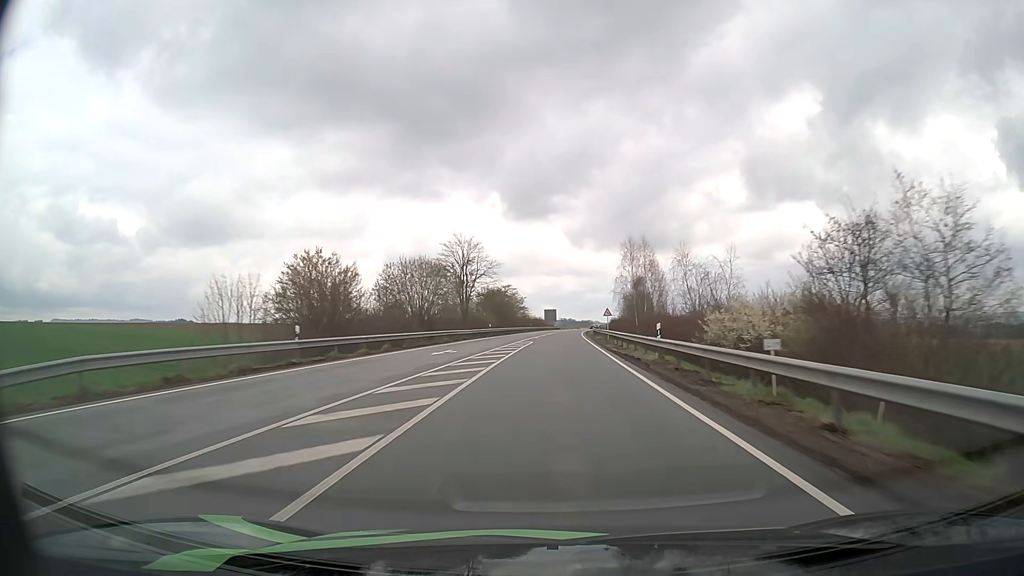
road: primary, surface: asphalt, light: Day
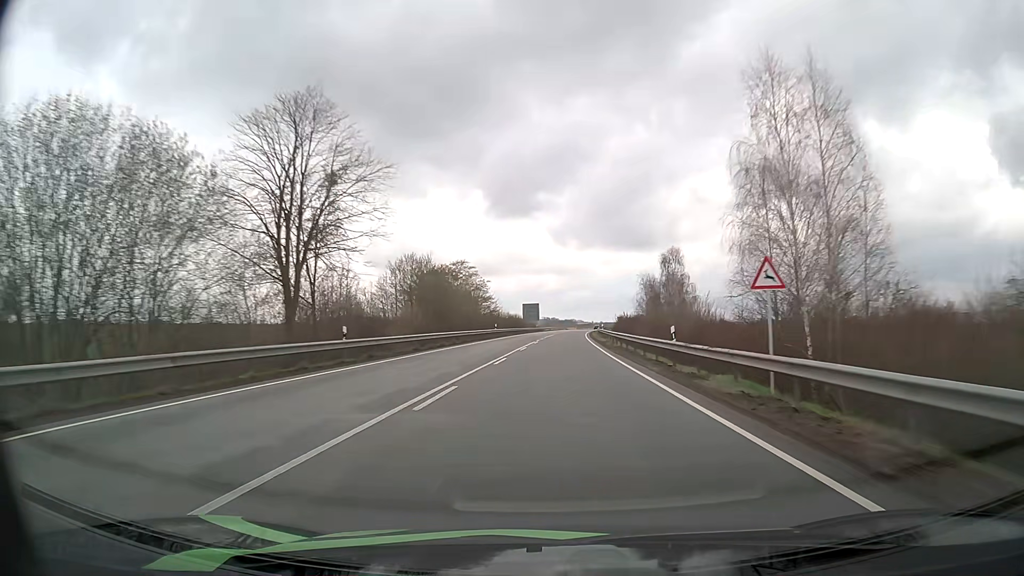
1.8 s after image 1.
(+0.6, +50.0) m; +1°
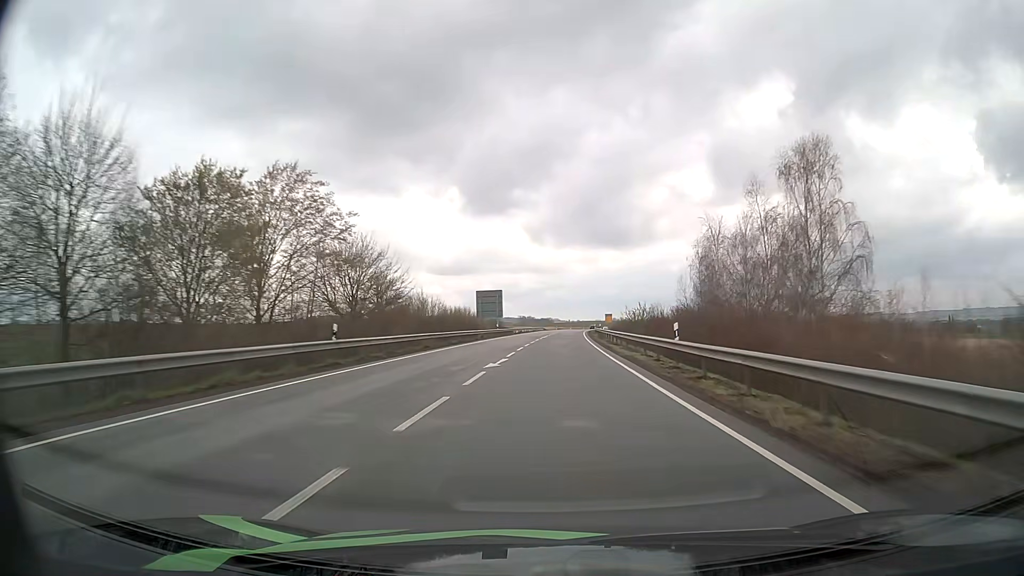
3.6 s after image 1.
(+0.9, +50.0) m; +2°
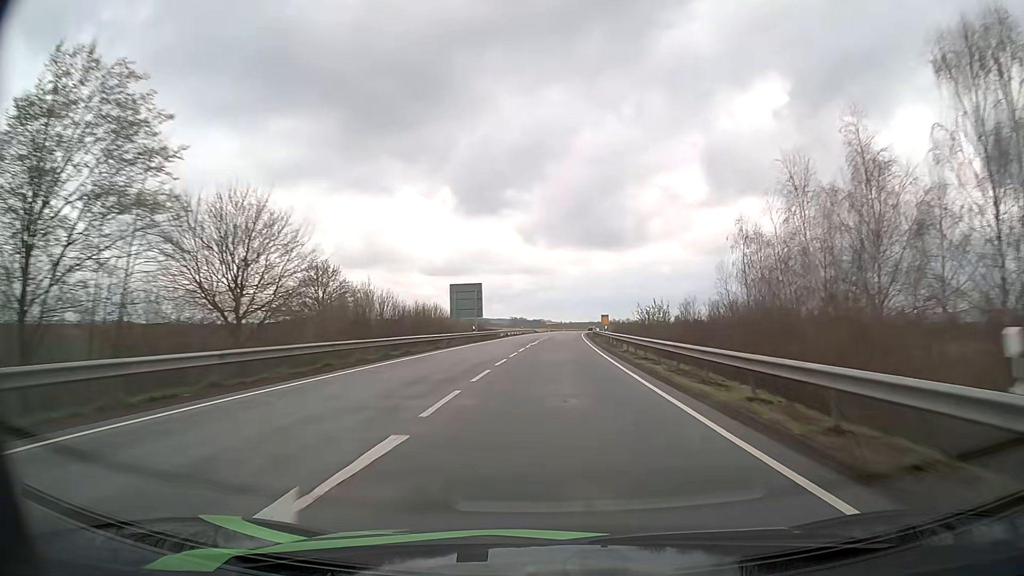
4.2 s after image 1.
(+0.1, +16.7) m; +1°
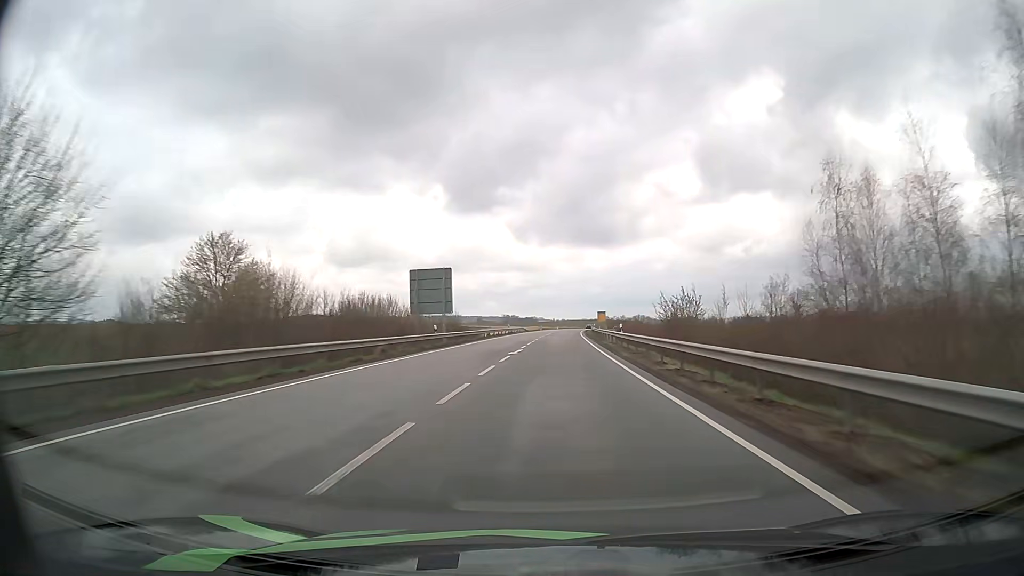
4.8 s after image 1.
(+0.1, +16.7) m; +1°
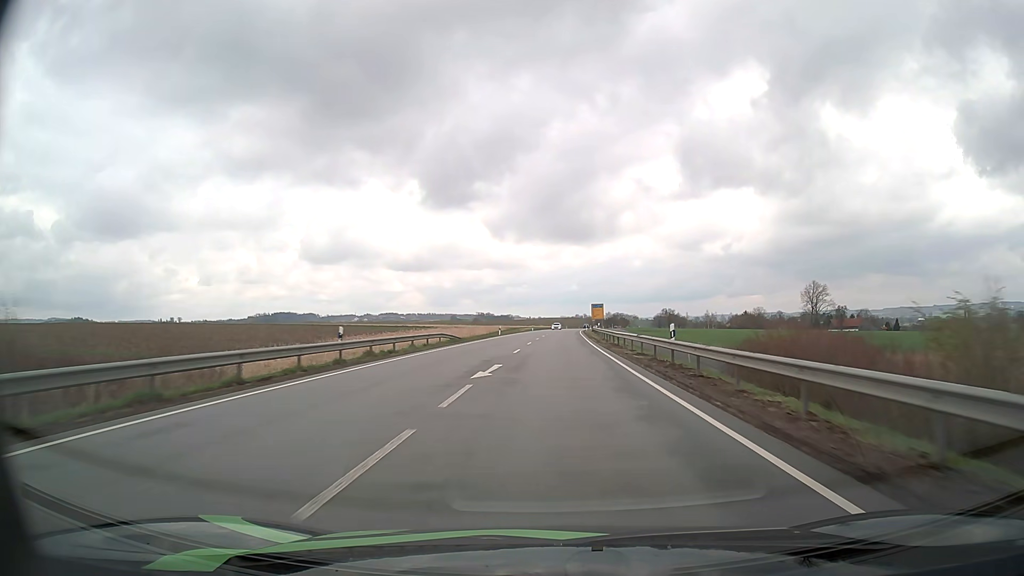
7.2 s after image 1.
(+1.2, +66.7) m; +2°
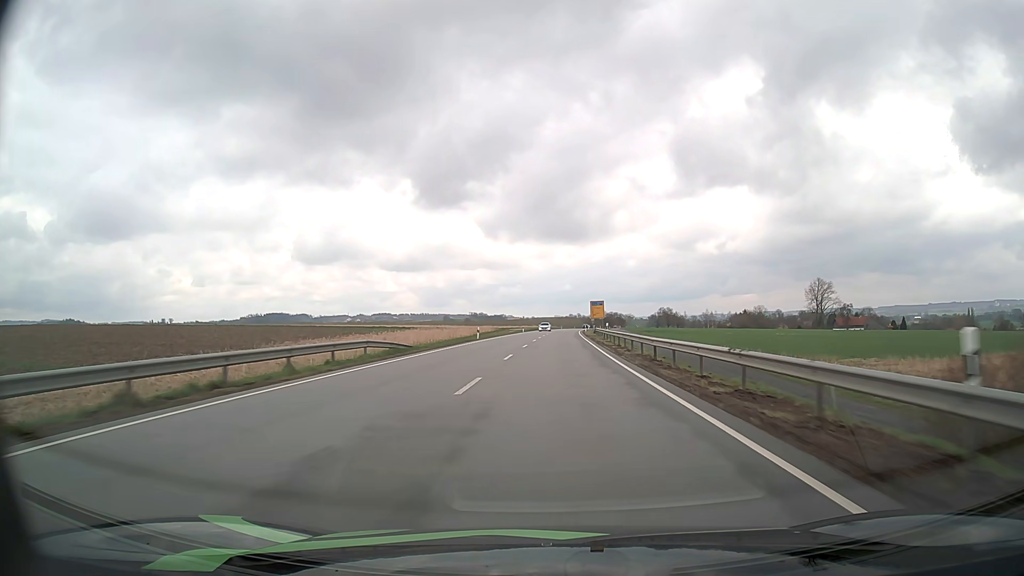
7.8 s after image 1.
(+0.1, +16.7) m; +1°
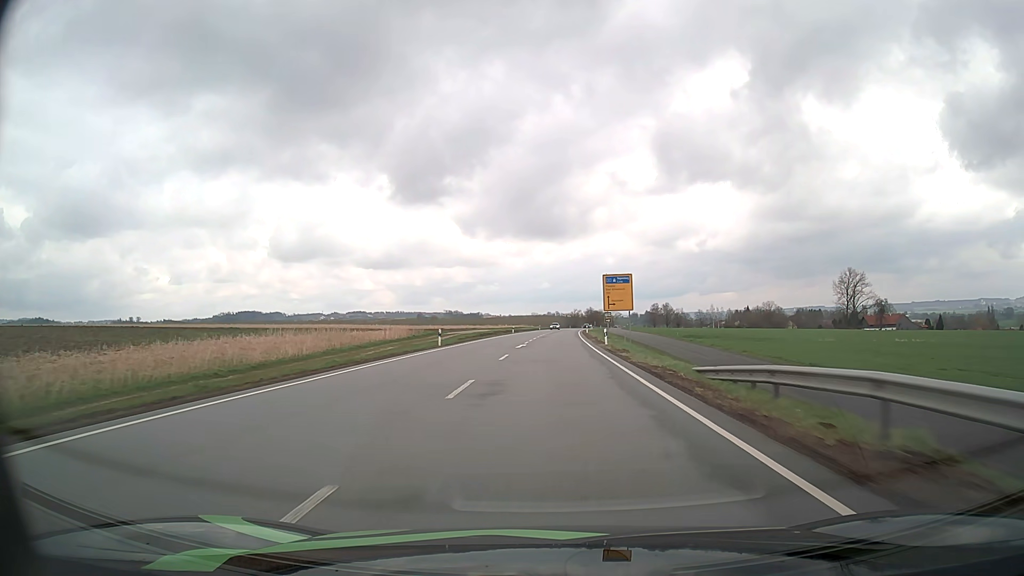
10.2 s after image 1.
(+1.1, +66.6) m; +2°
(0, +10) (0, +20) (0, +30) (0, +40) (0, +50) (+1, +60) (+1, +70) (+1, +80) (+2, +90) (+2, +100) m
